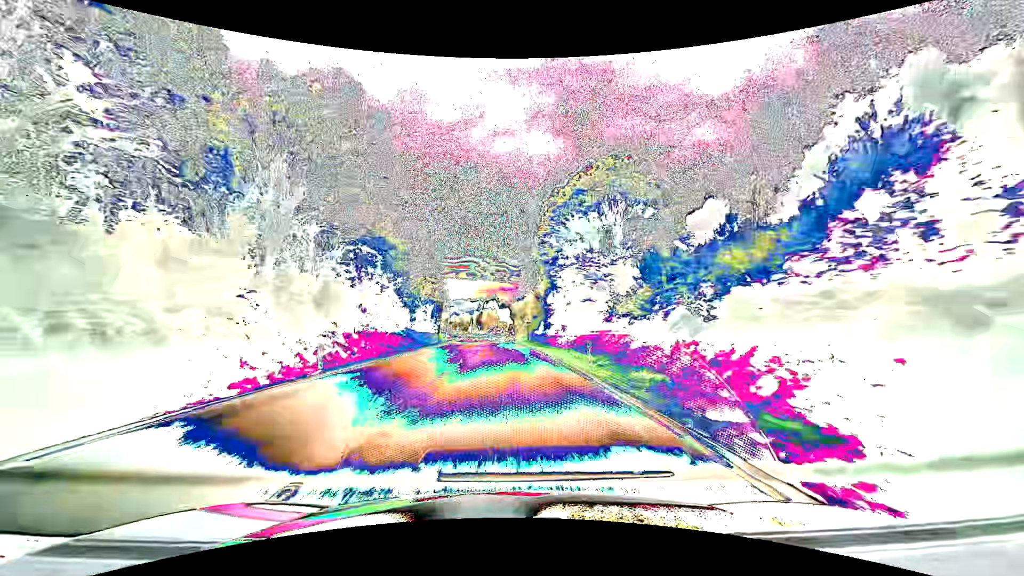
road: primary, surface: asphalt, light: Day
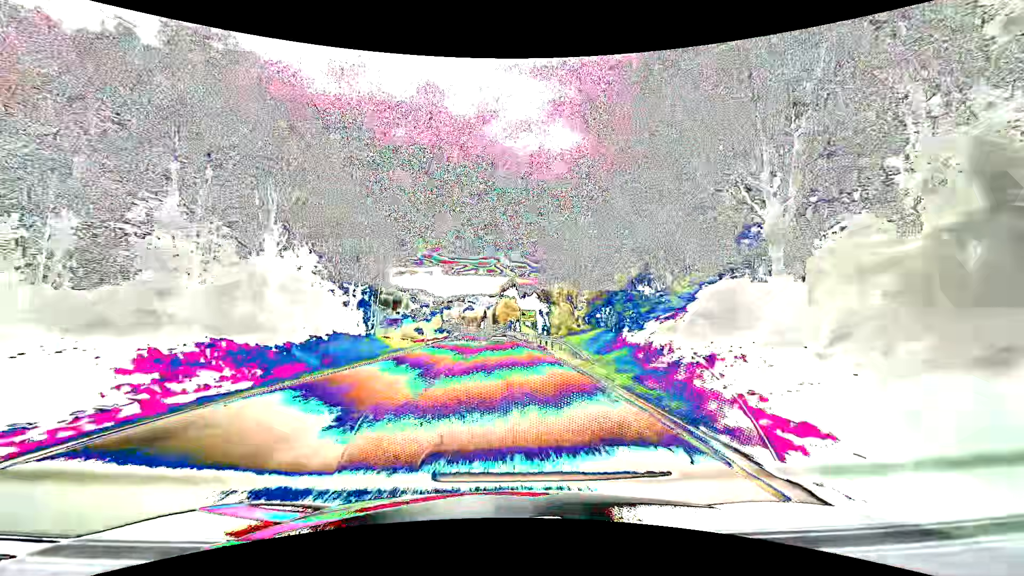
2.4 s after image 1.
(-1.3, +62.6) m; -2°
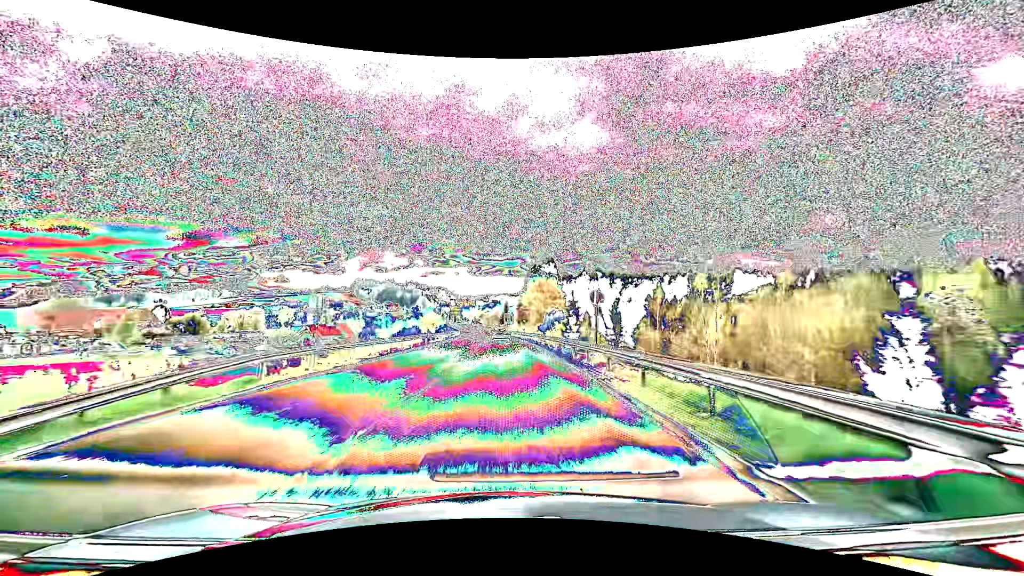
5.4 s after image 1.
(-2.2, +72.8) m; -3°
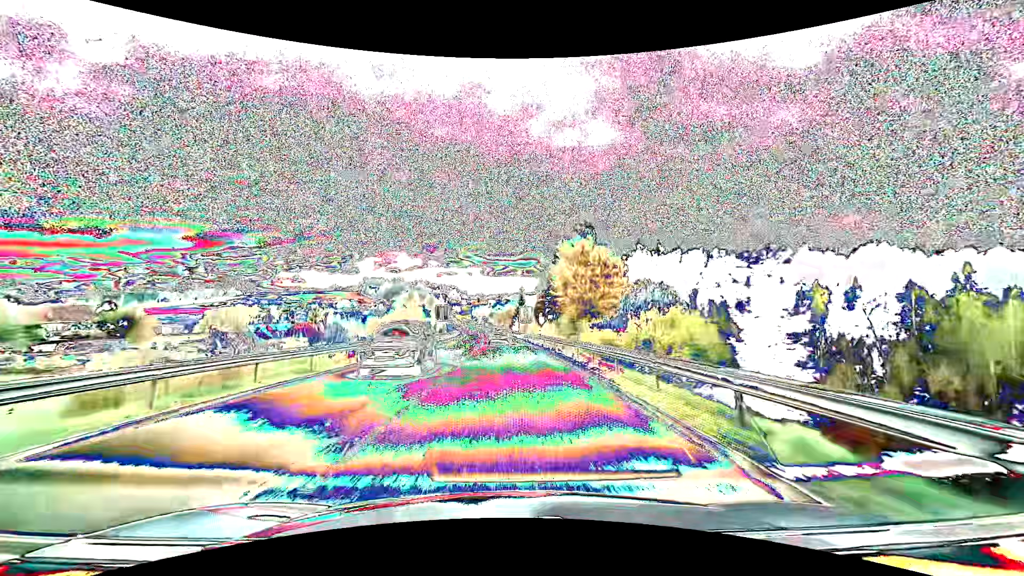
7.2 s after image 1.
(-0.4, +40.6) m; -1°
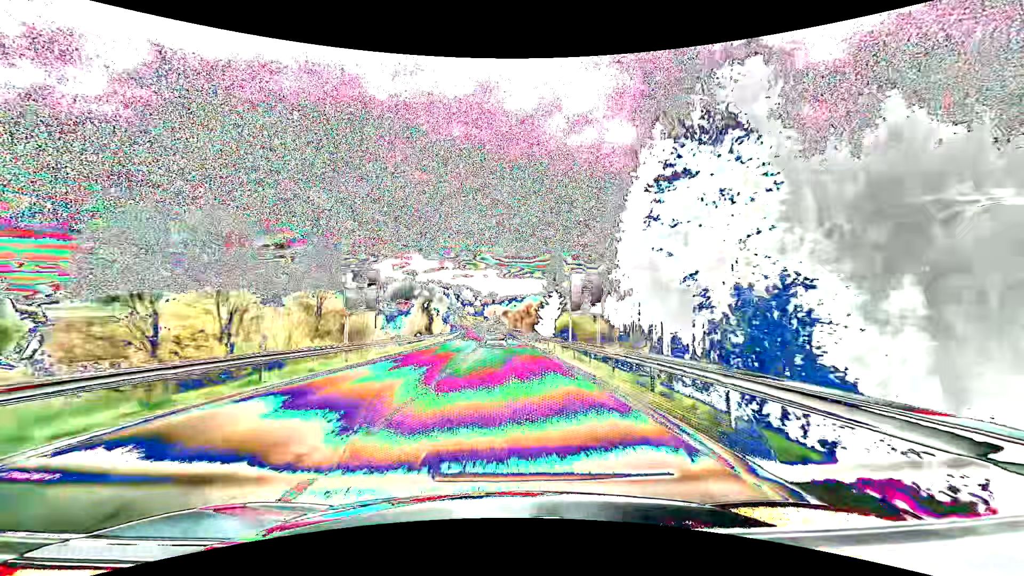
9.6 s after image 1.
(-0.9, +51.7) m; -2°
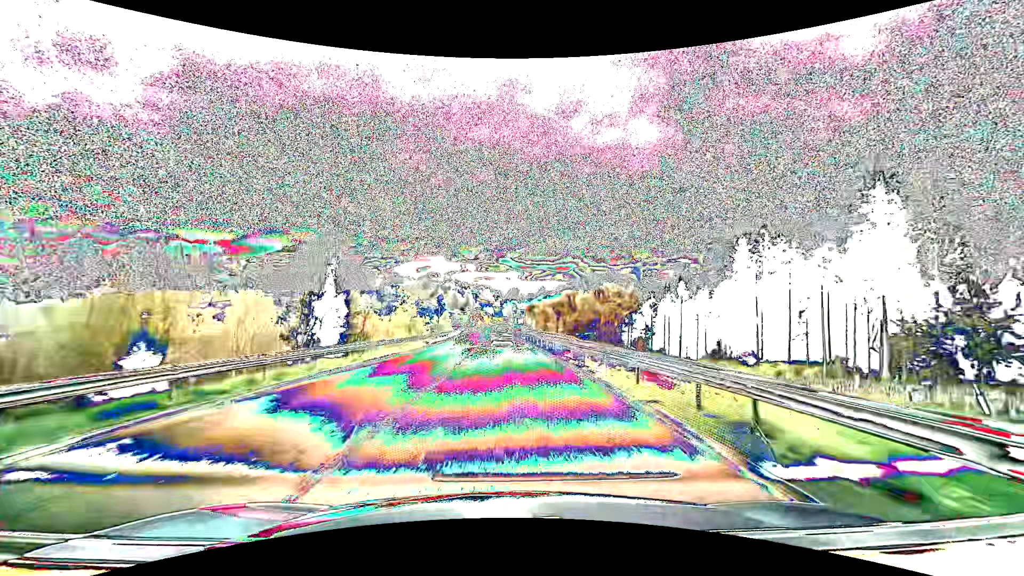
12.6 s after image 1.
(-1.2, +62.7) m; -2°
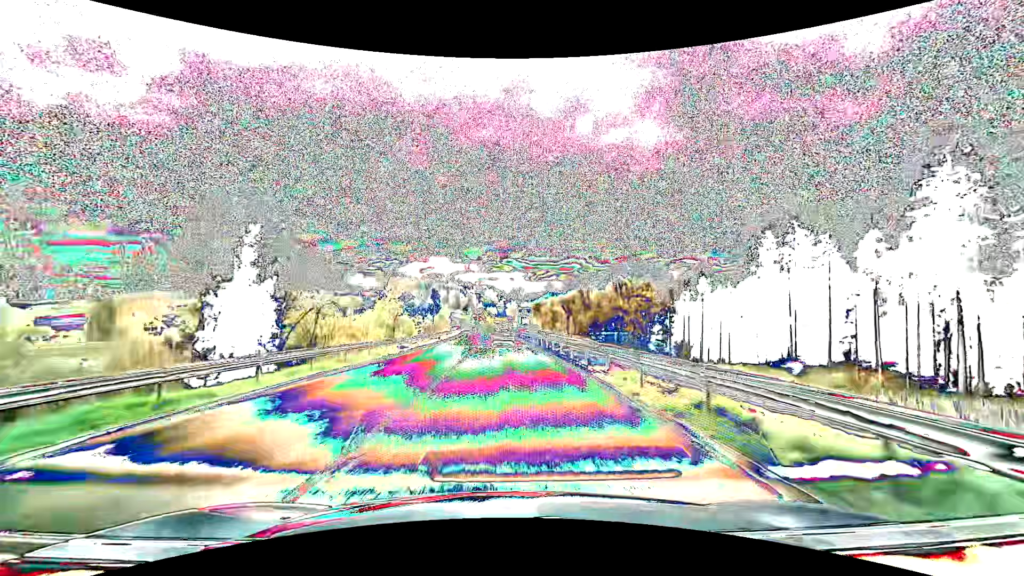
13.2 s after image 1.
(0.0, +12.4) m; 0°
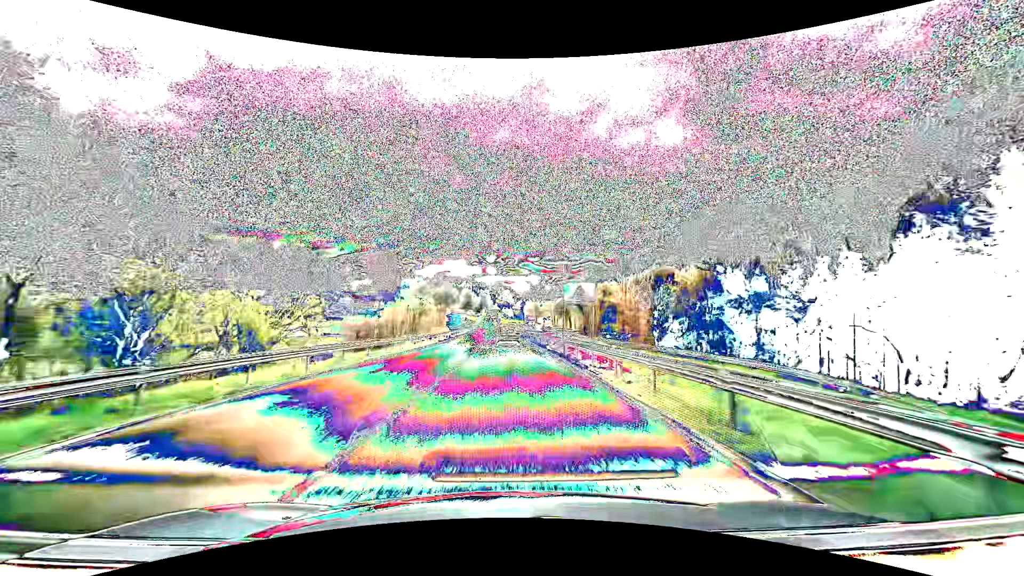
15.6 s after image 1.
(-1.0, +49.0) m; -2°
(0, +10) (0, +20) (0, +30) (0, +40) (-1, +50) (-1, +60) (-1, +70) (-1, +80) (-2, +90) (-2, +100) m
